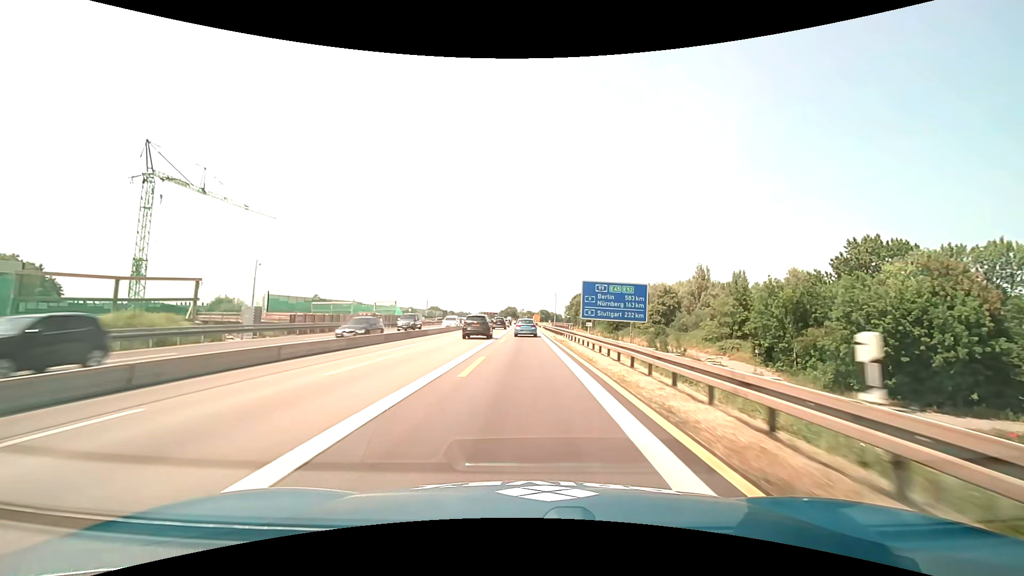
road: motorway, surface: asphalt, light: Day
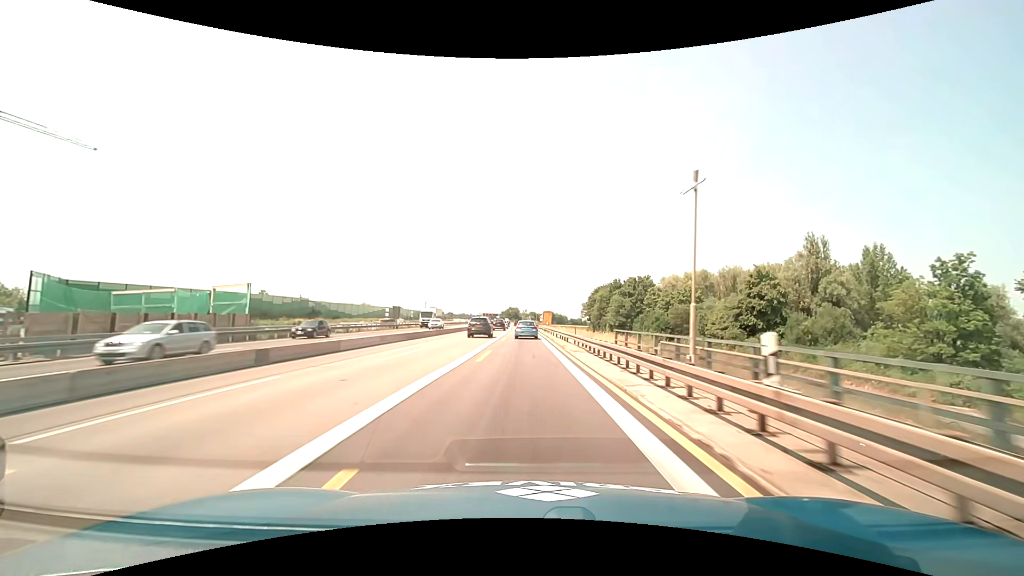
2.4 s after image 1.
(-0.2, +49.5) m; 0°
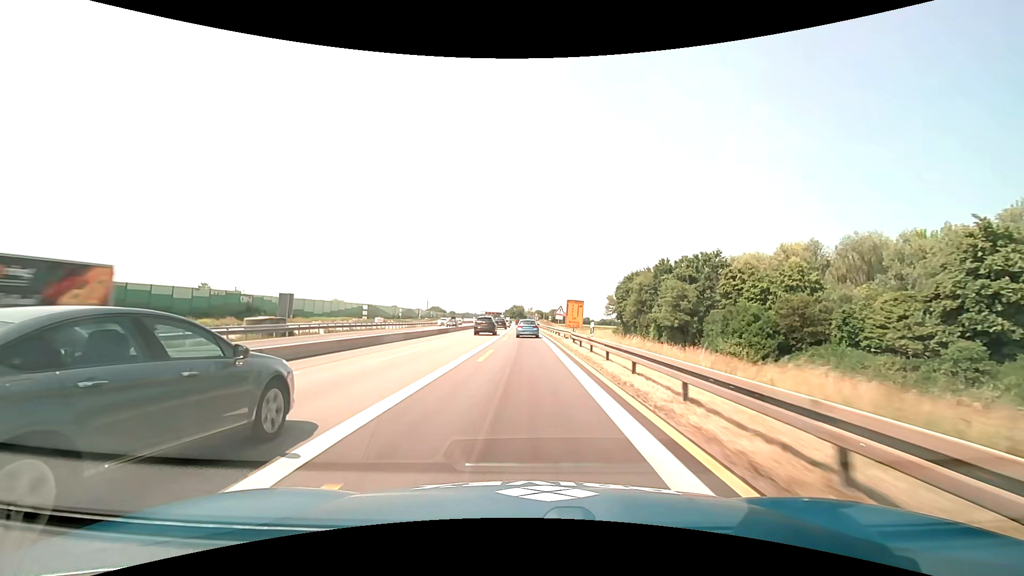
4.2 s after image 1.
(-0.1, +36.7) m; -1°
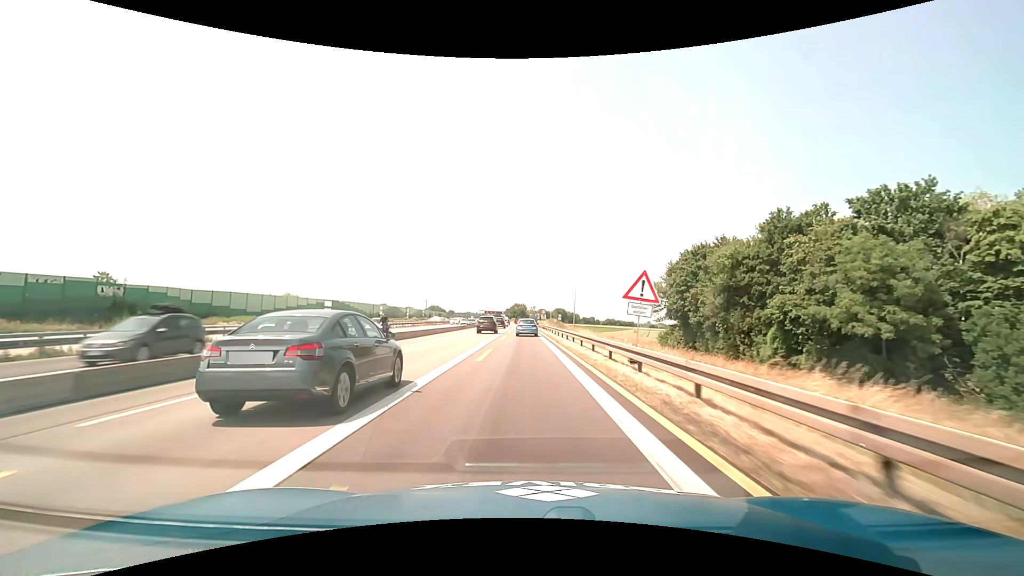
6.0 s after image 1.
(-0.1, +36.4) m; 0°
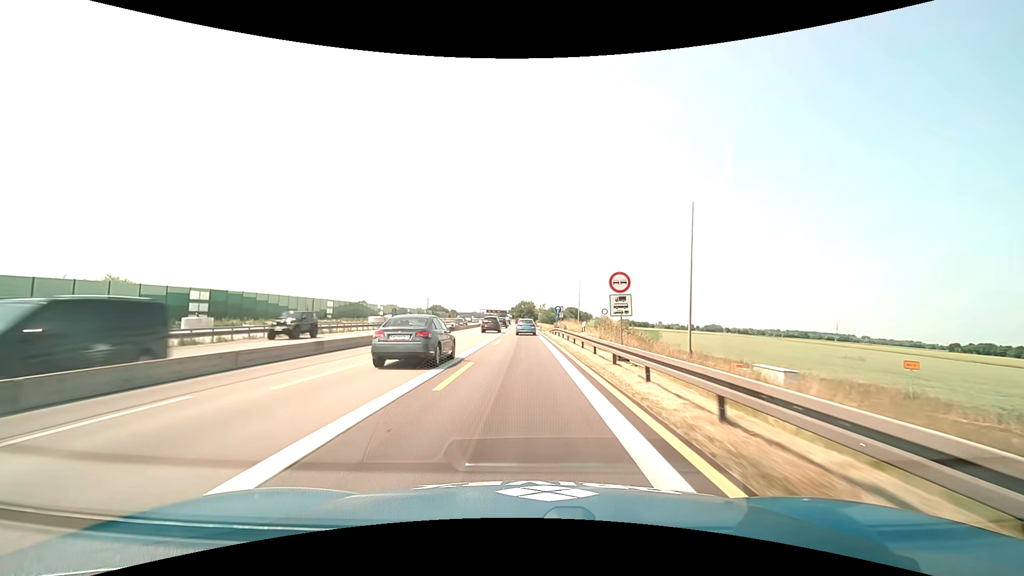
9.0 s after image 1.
(-0.6, +61.4) m; -1°
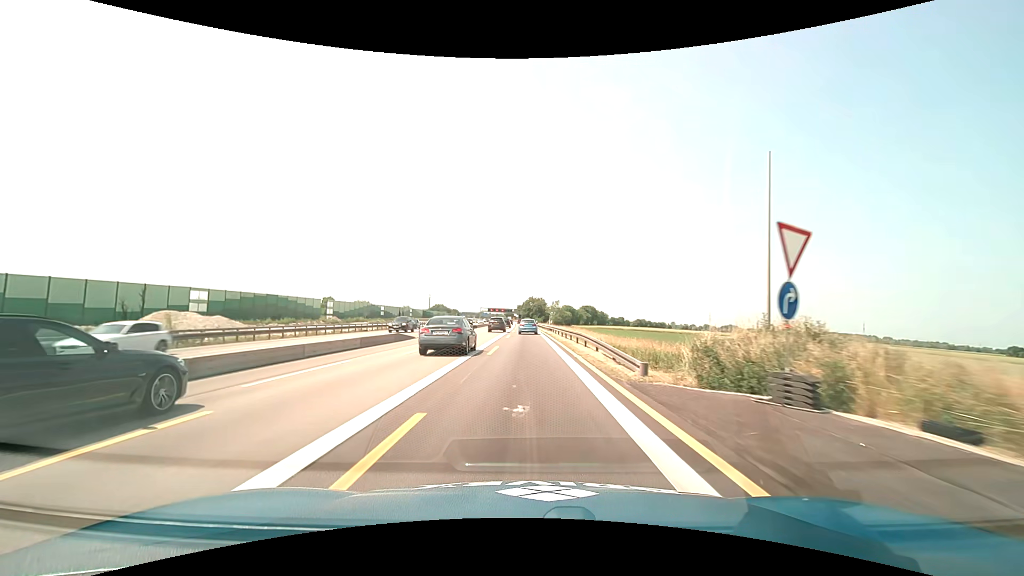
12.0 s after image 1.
(-0.7, +62.7) m; -1°
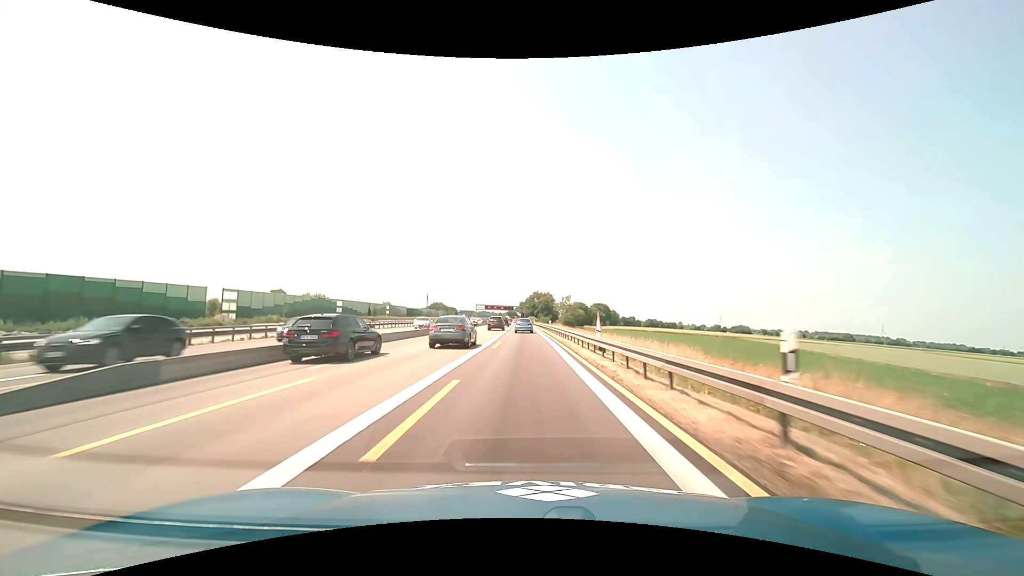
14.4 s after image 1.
(-0.1, +50.8) m; 0°
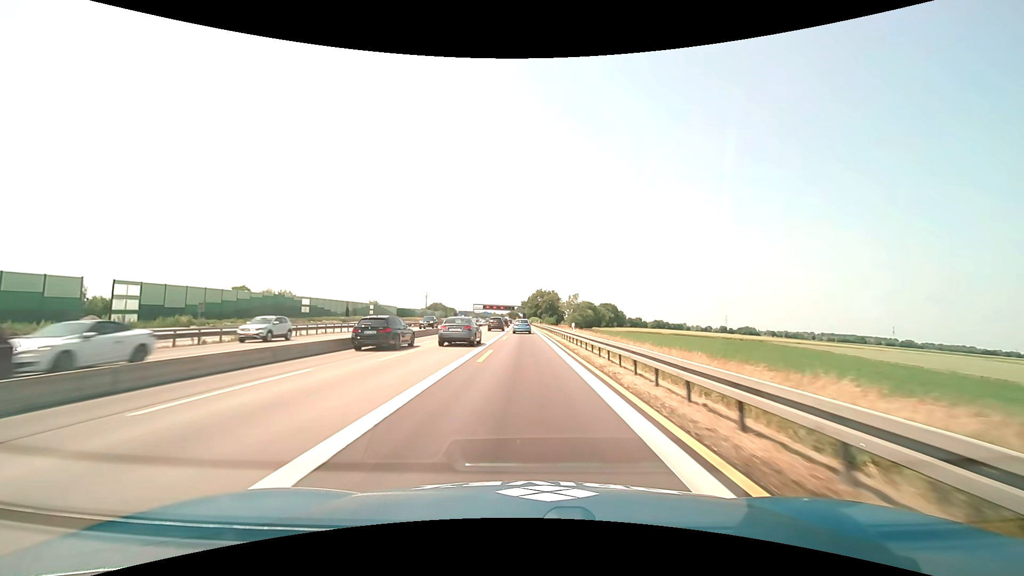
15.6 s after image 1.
(-0.1, +25.3) m; 0°
(0, +10) (0, +20) (0, +30) (0, +40) (0, +50) (0, +60) (0, +70) (-1, +80) (-1, +90) (-1, +100) m
